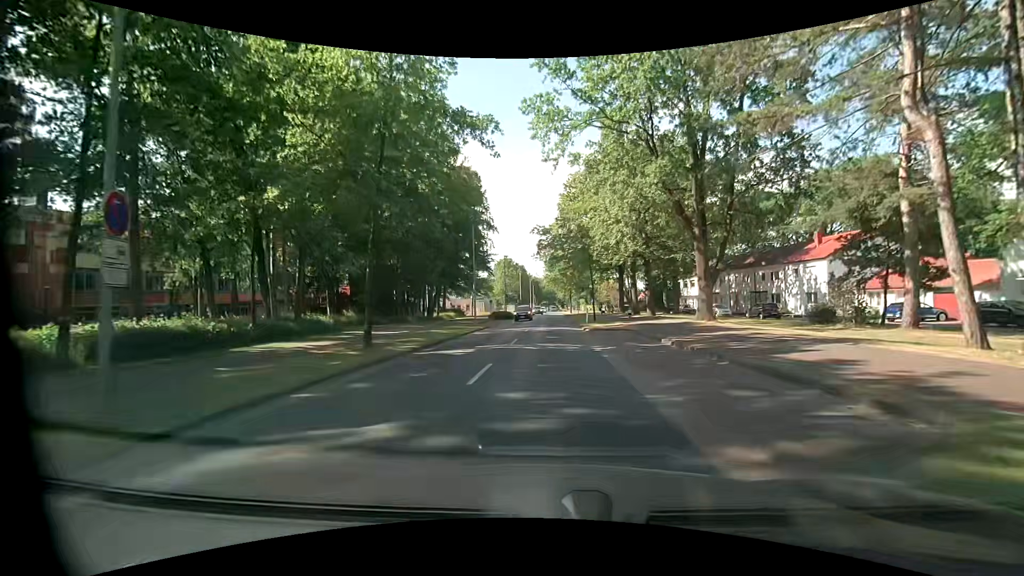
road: tertiary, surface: asphalt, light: Day
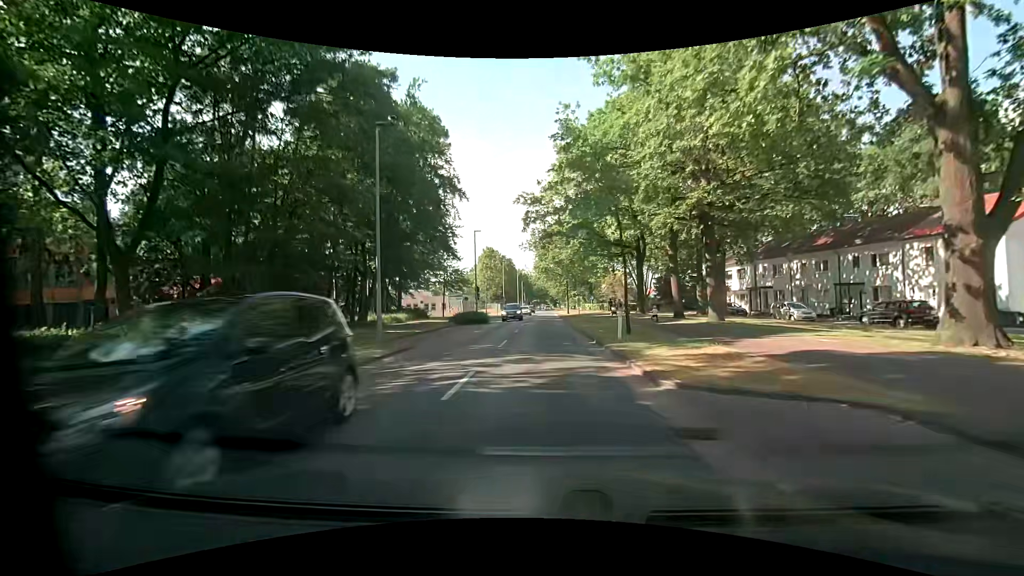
(+0.3, +19.9) m; +1°
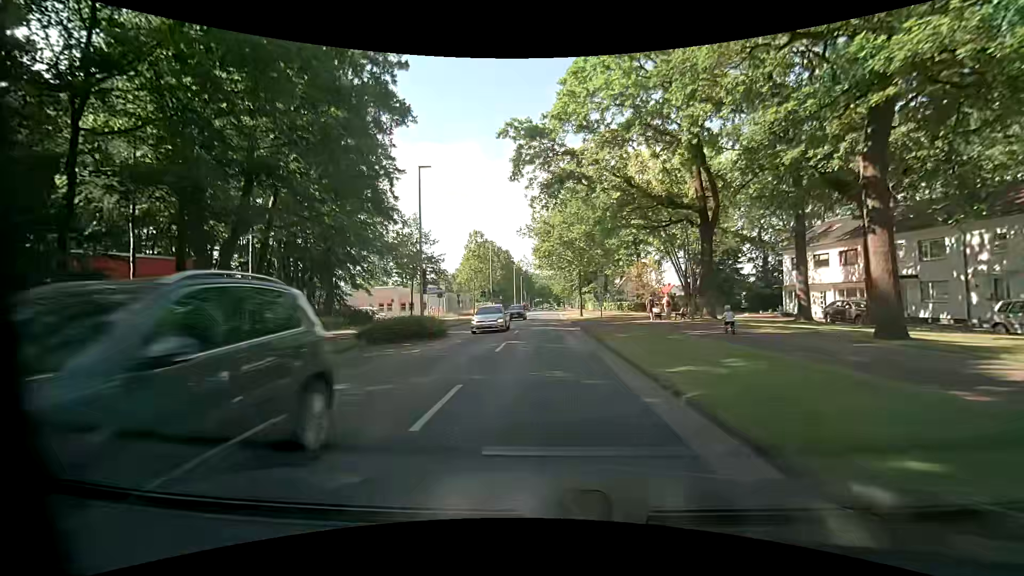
(-0.1, +20.0) m; 0°
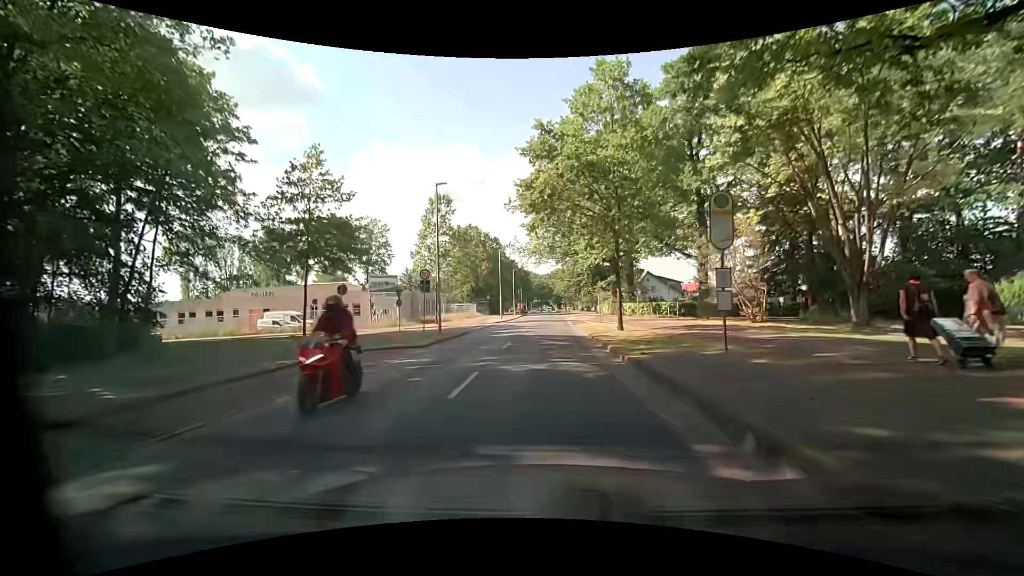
(-0.1, +25.5) m; -1°
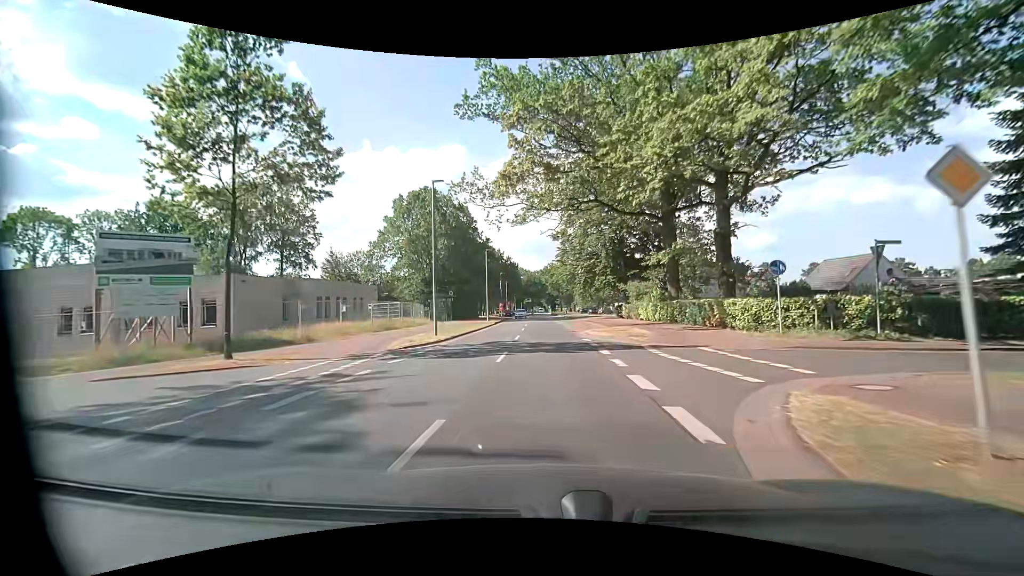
(+0.7, +32.2) m; +2°
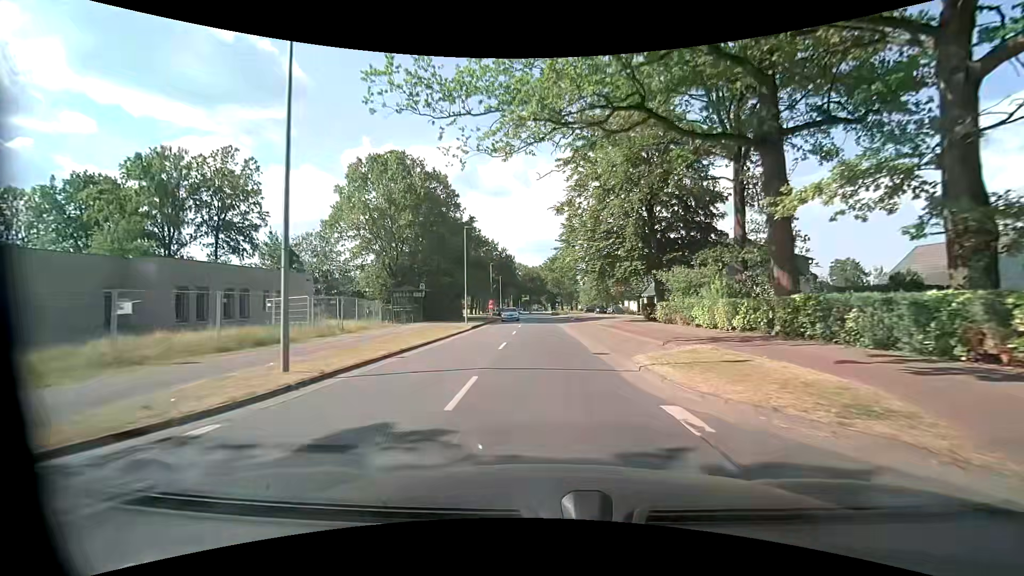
(0.0, +14.8) m; 0°
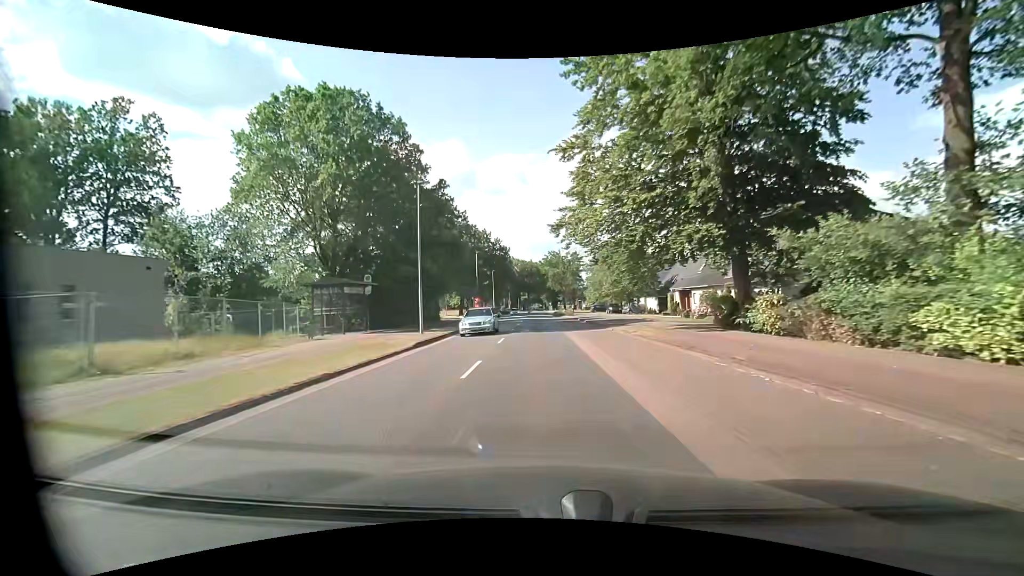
(0.0, +15.2) m; 0°
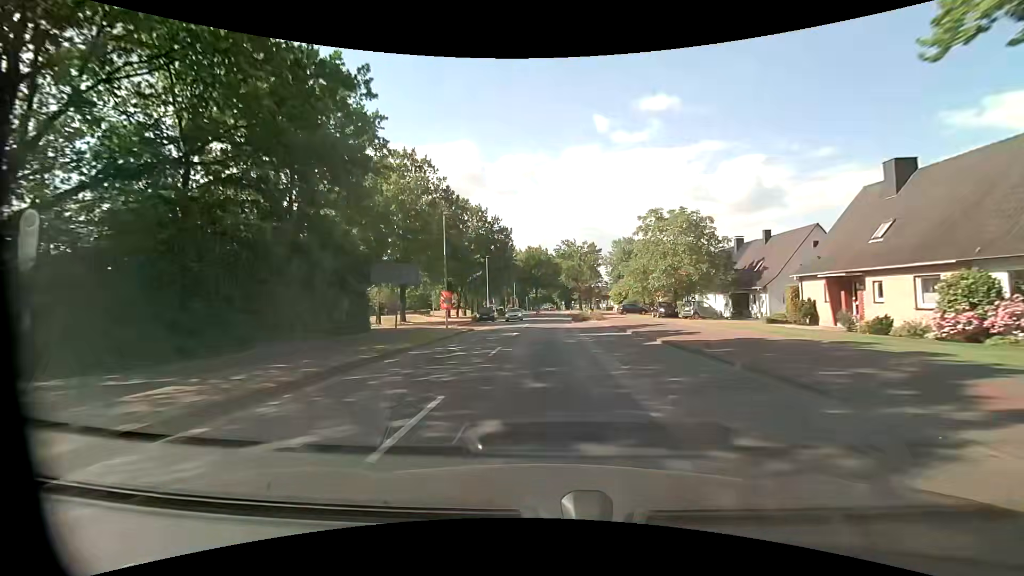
(-0.1, +23.4) m; -1°
(0, +10) (0, +20) (0, +30) (+1, +40) (+1, +50) (+2, +60) (+2, +70) (+2, +80) (+3, +90) (+3, +100) m
